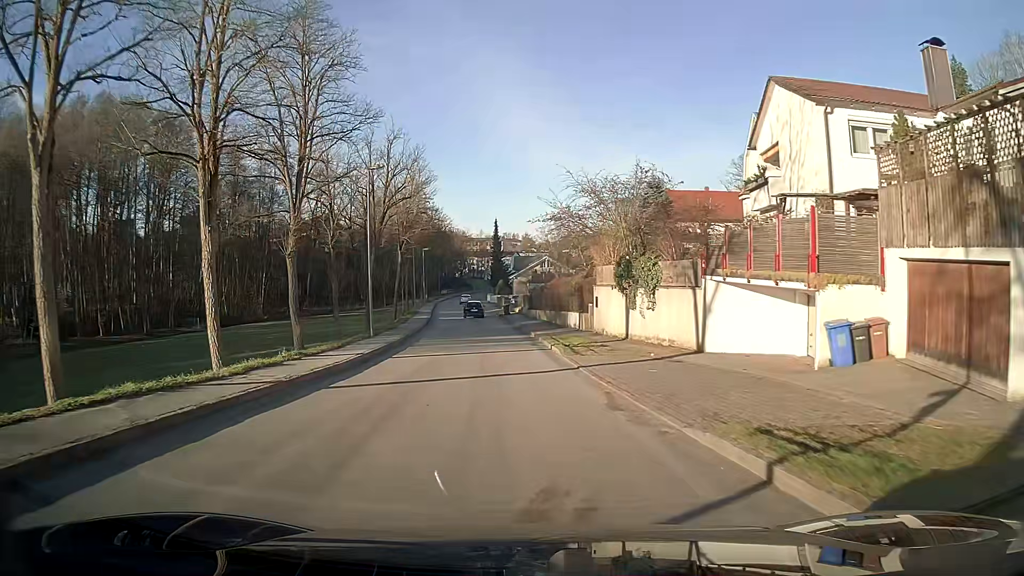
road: unclassified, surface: asphalt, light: Day
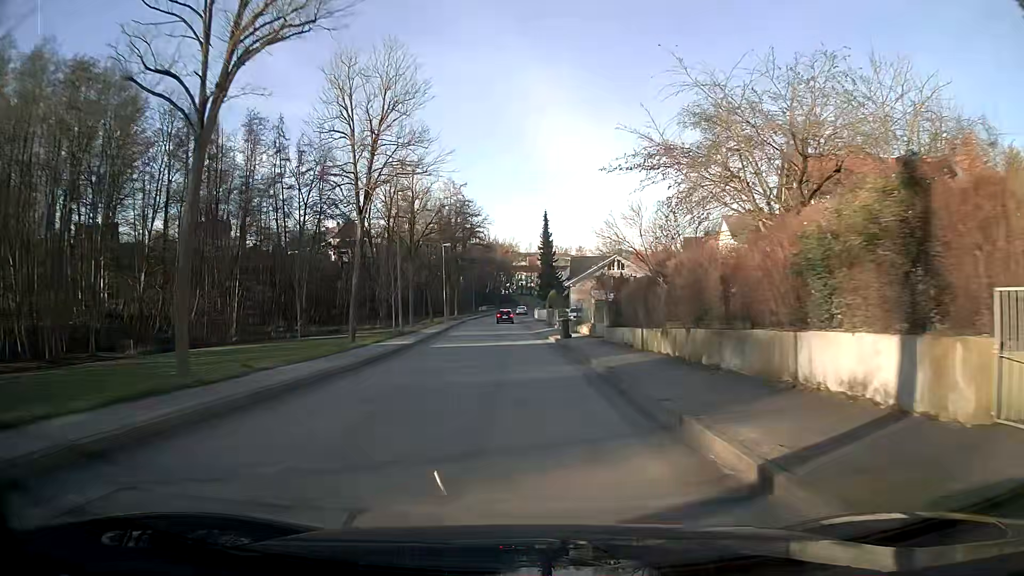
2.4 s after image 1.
(-1.4, +28.5) m; -5°
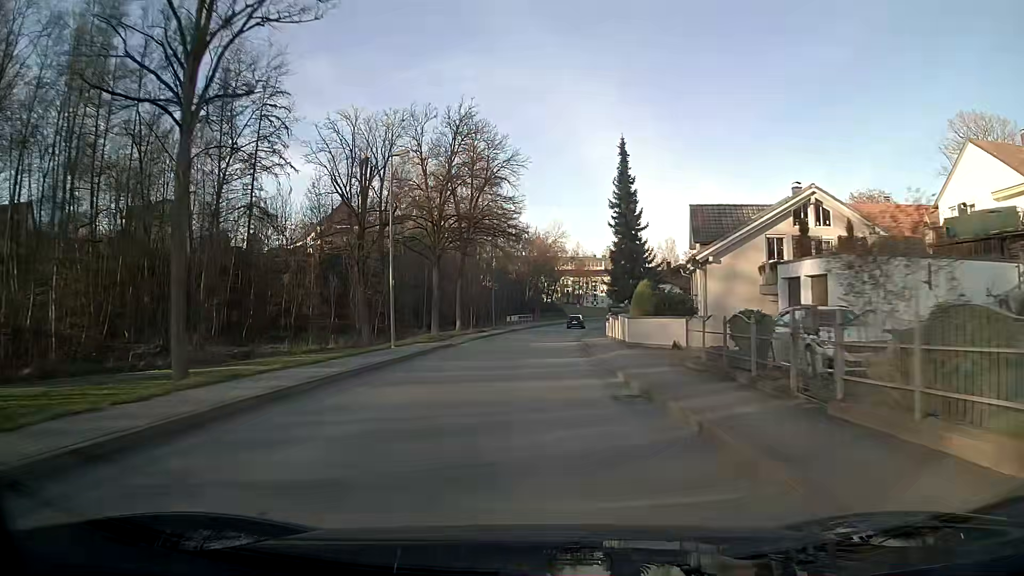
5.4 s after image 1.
(-1.6, +42.2) m; -3°
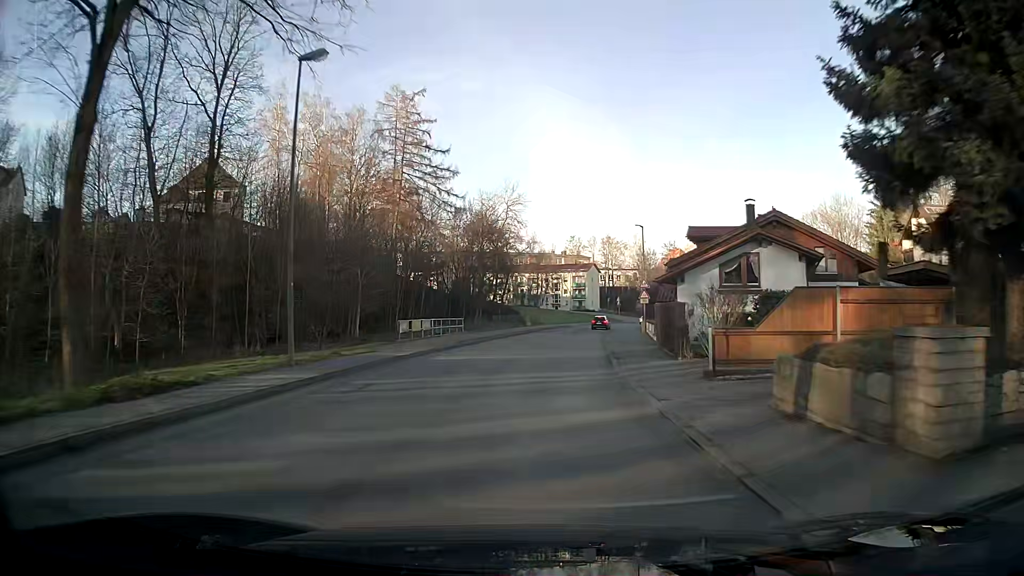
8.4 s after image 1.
(+1.3, +42.0) m; +4°
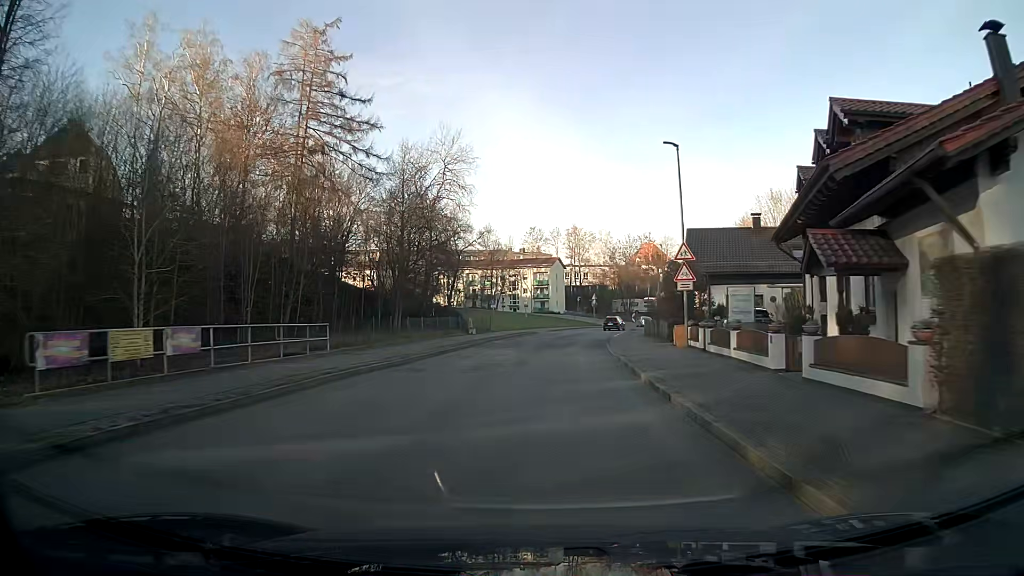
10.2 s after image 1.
(+0.9, +24.8) m; +4°
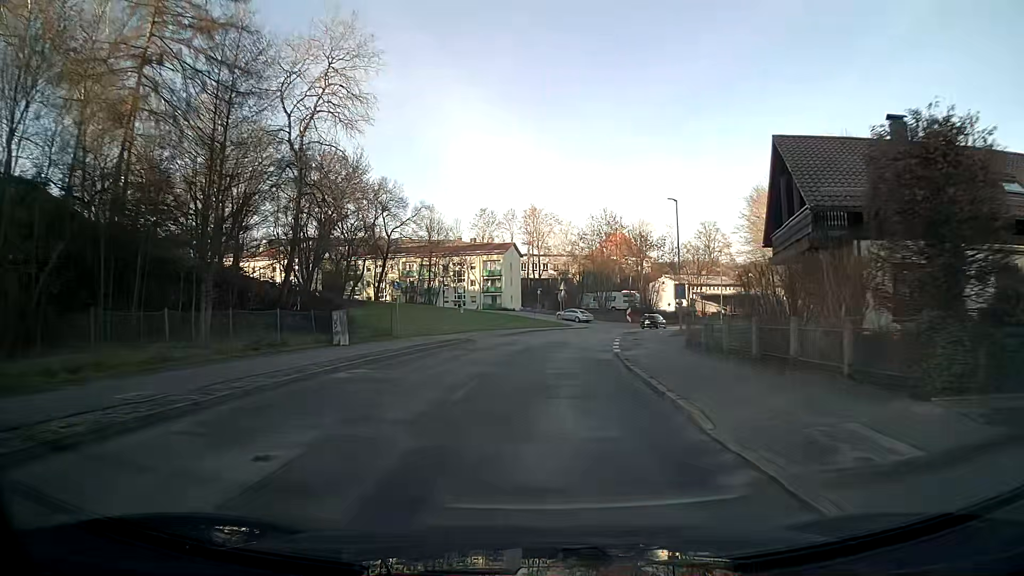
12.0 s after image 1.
(+0.8, +24.7) m; +3°
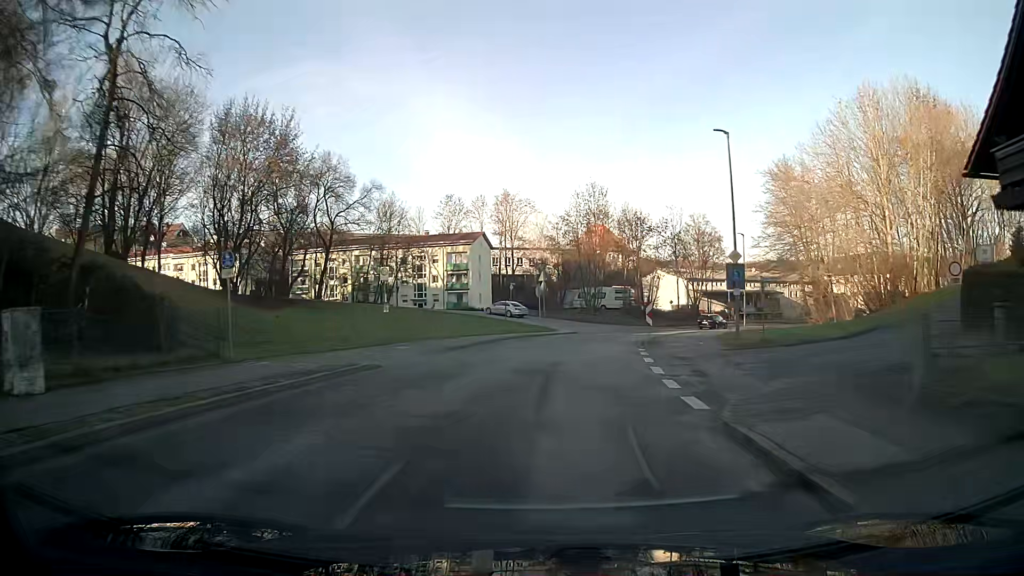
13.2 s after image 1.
(+0.4, +16.2) m; +3°
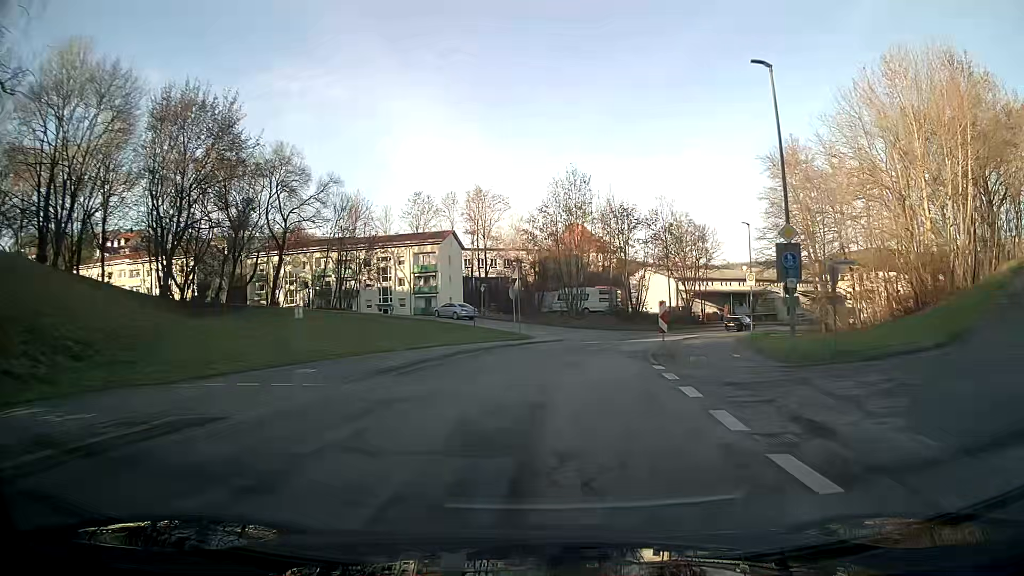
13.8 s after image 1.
(+0.1, +7.9) m; +2°
